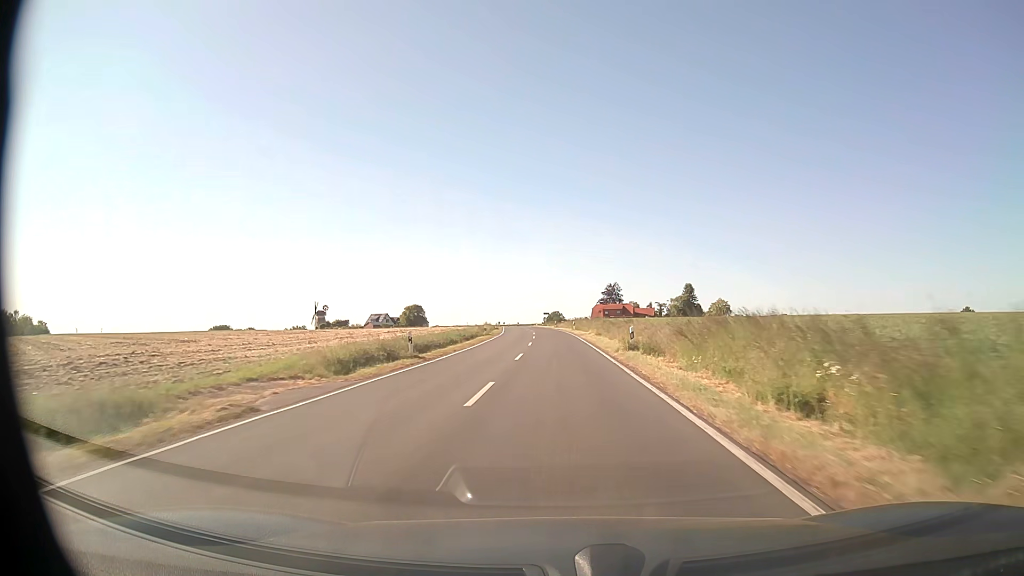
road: secondary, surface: asphalt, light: Day
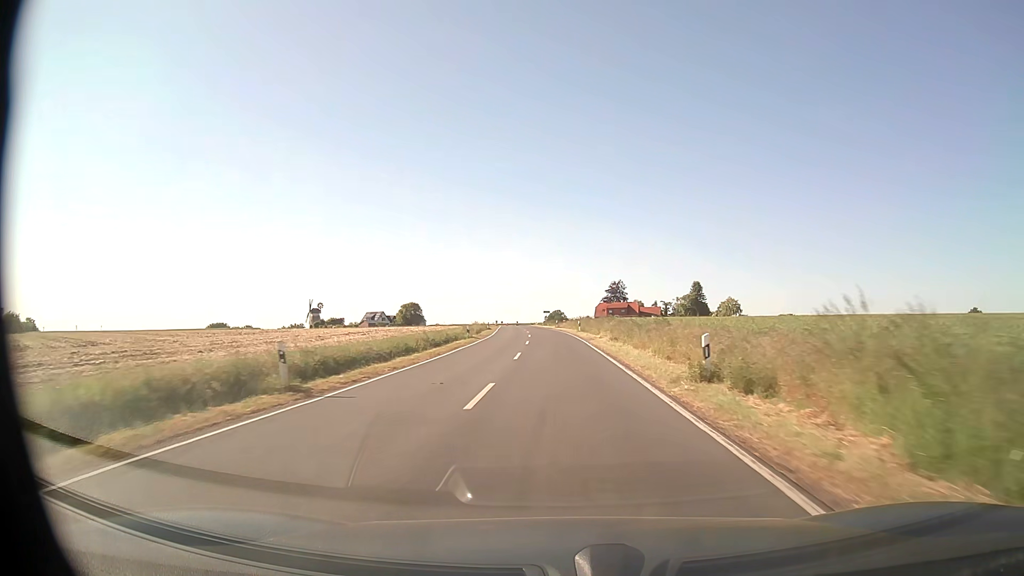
(0.0, +12.4) m; 0°
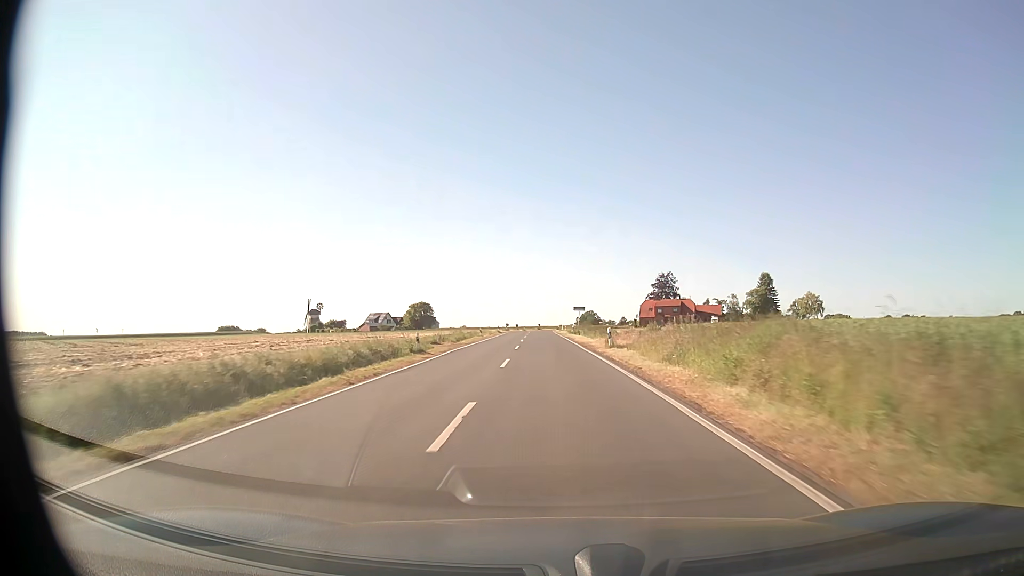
(-0.8, +51.8) m; -3°
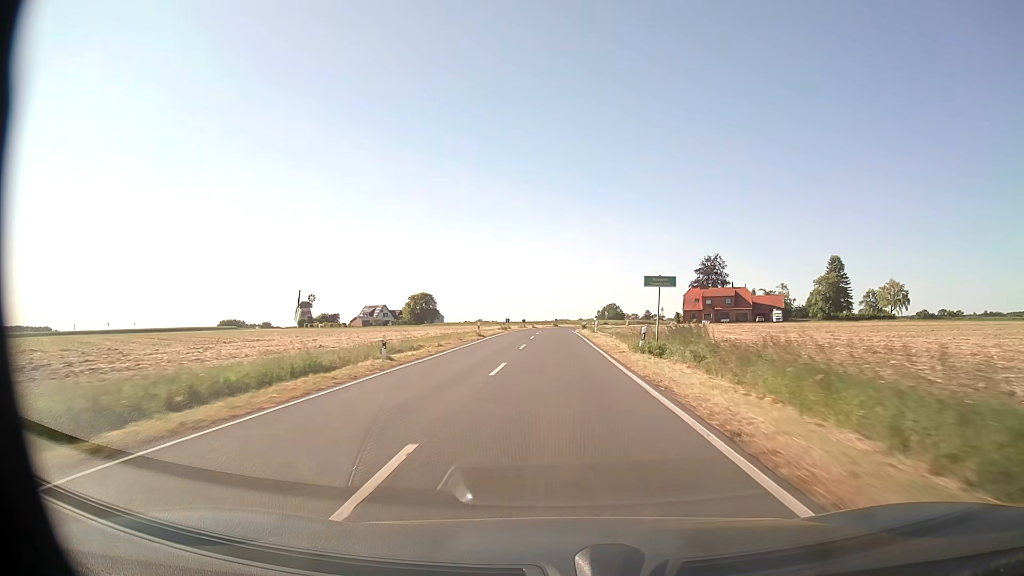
(-0.7, +39.9) m; -2°
(0, +10) (0, +20) (0, +30) (0, +40) (0, +50) (0, +60) (0, +70) (0, +80) (+1, +90) (+3, +100) m
